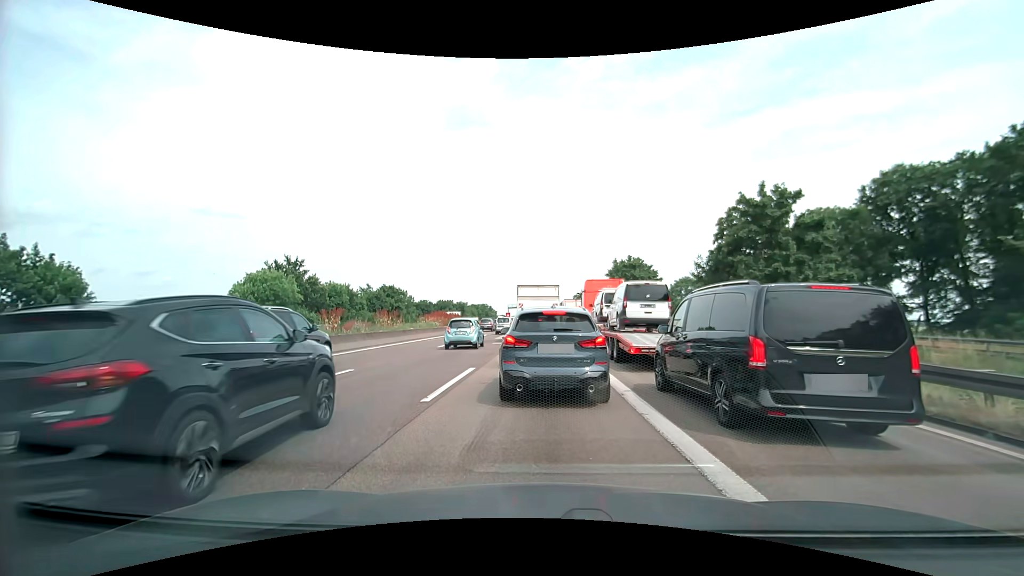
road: motorway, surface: asphalt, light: Day
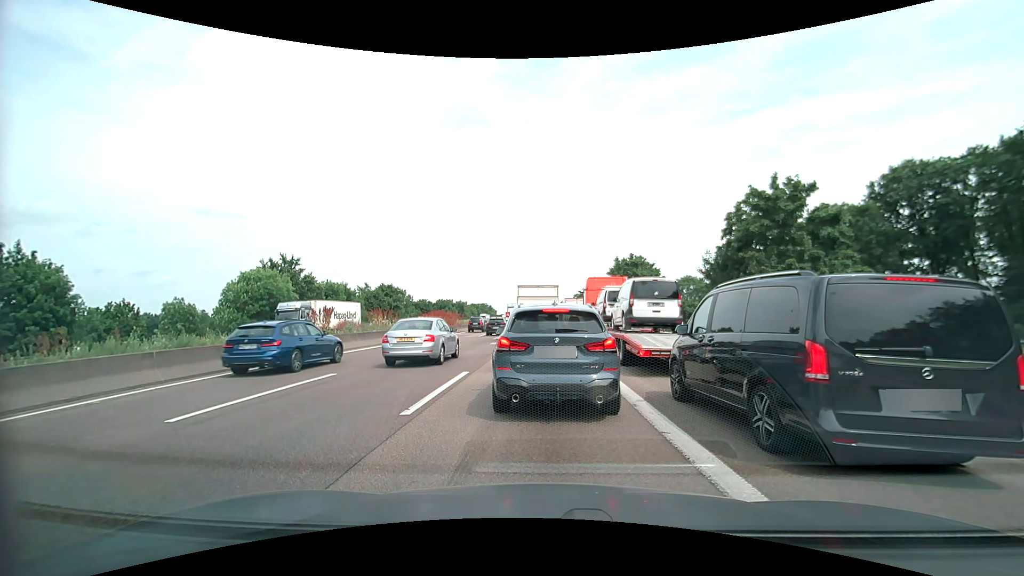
(0.0, +1.2) m; 0°
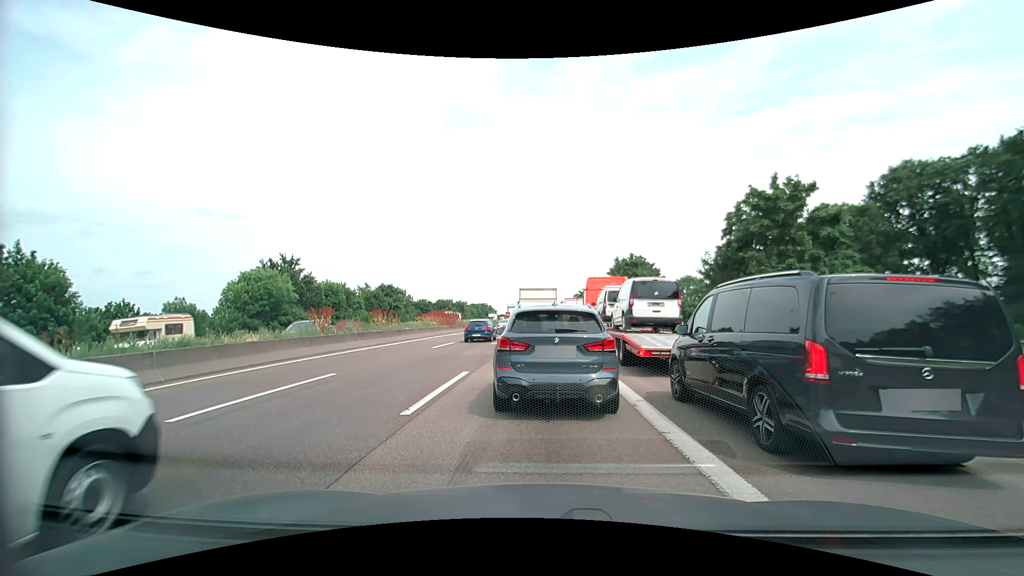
(0.0, 0.0) m; 0°
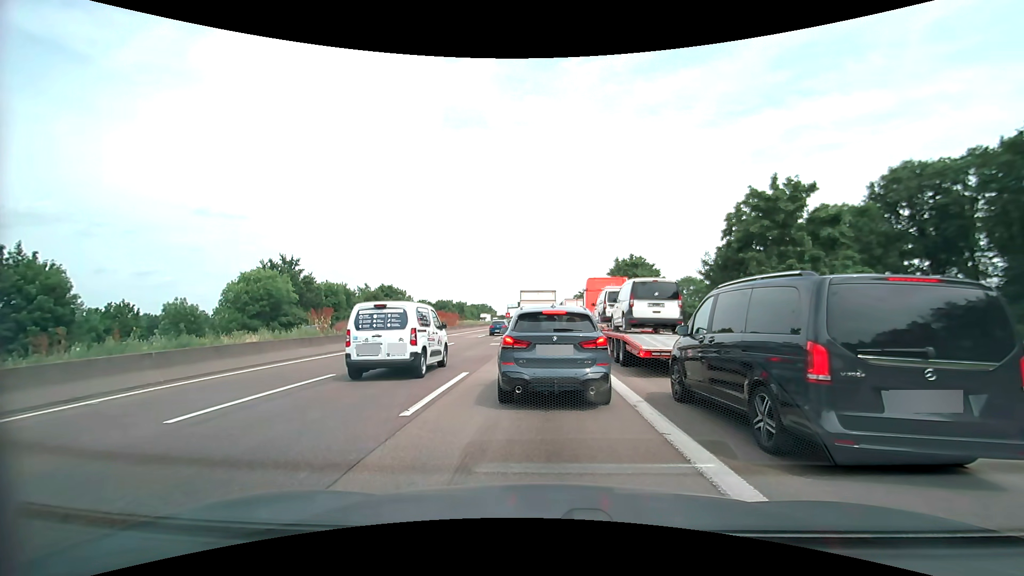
(0.0, 0.0) m; 0°
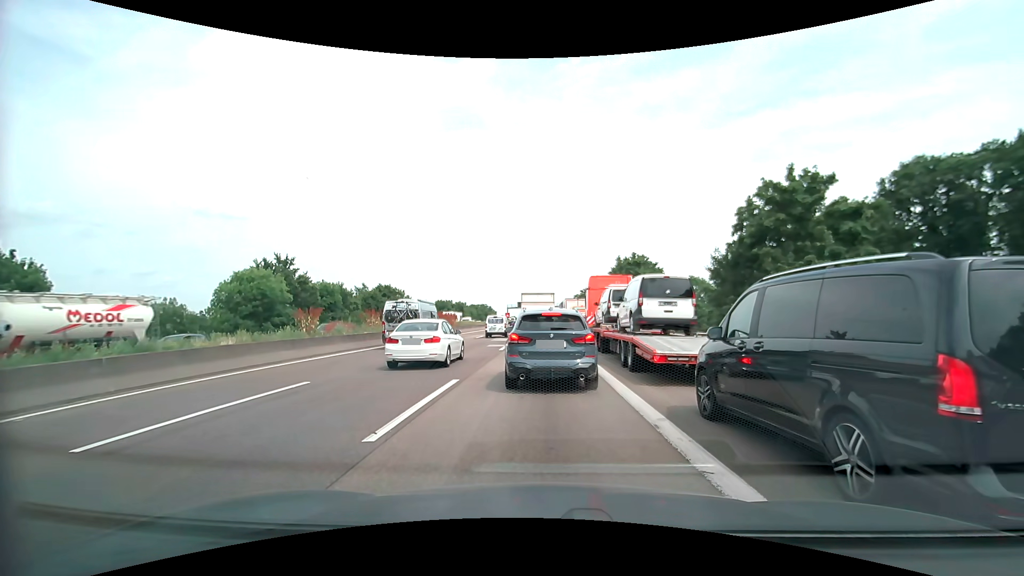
(0.0, +1.5) m; 0°
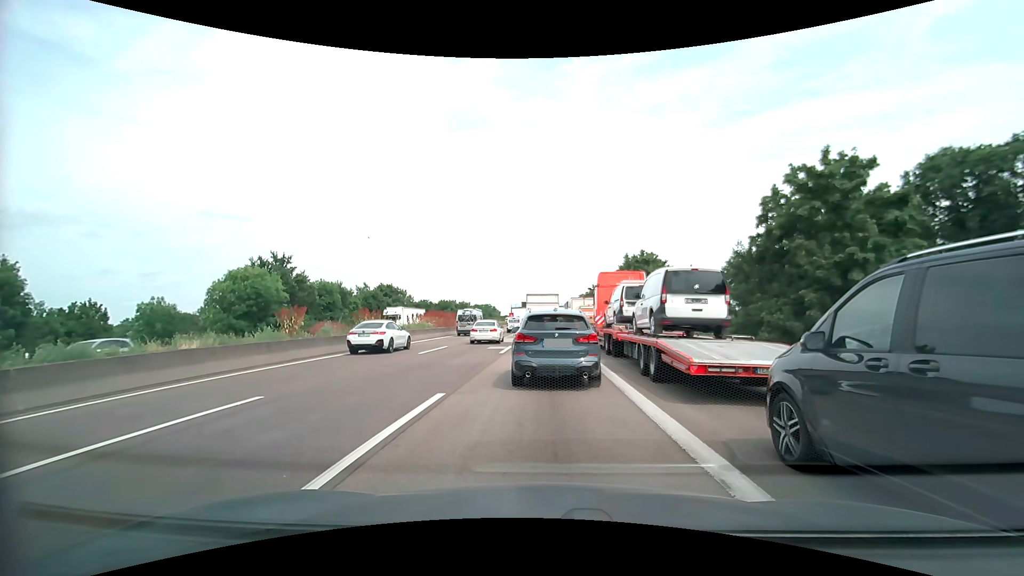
(0.0, +2.2) m; -2°
